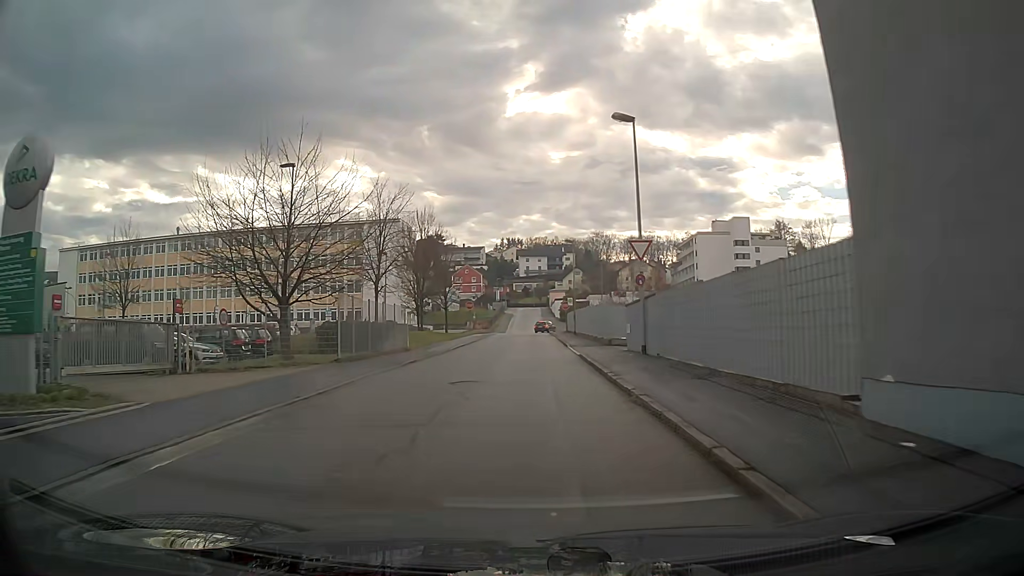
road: residential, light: Day
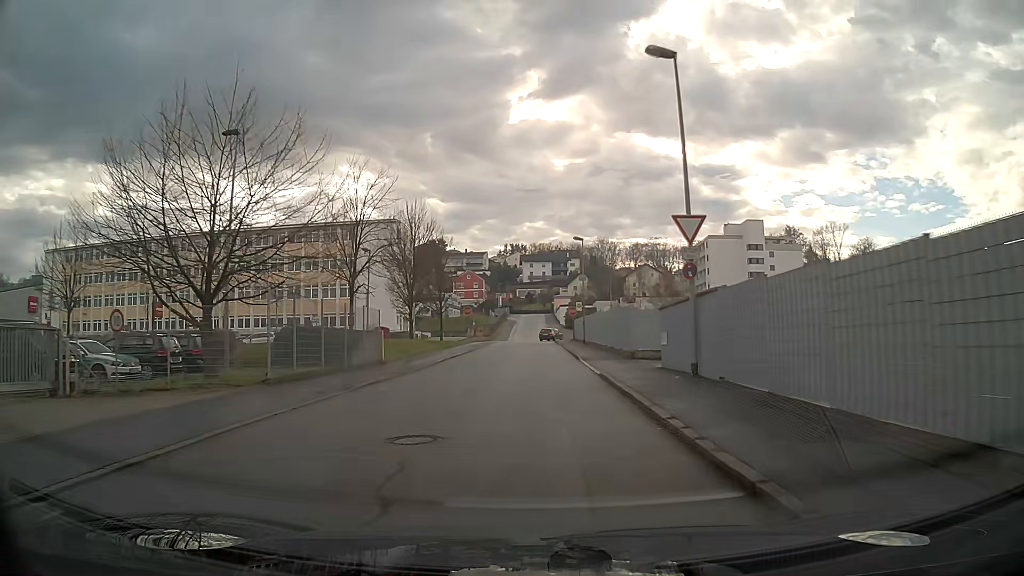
(0.0, +6.6) m; 0°
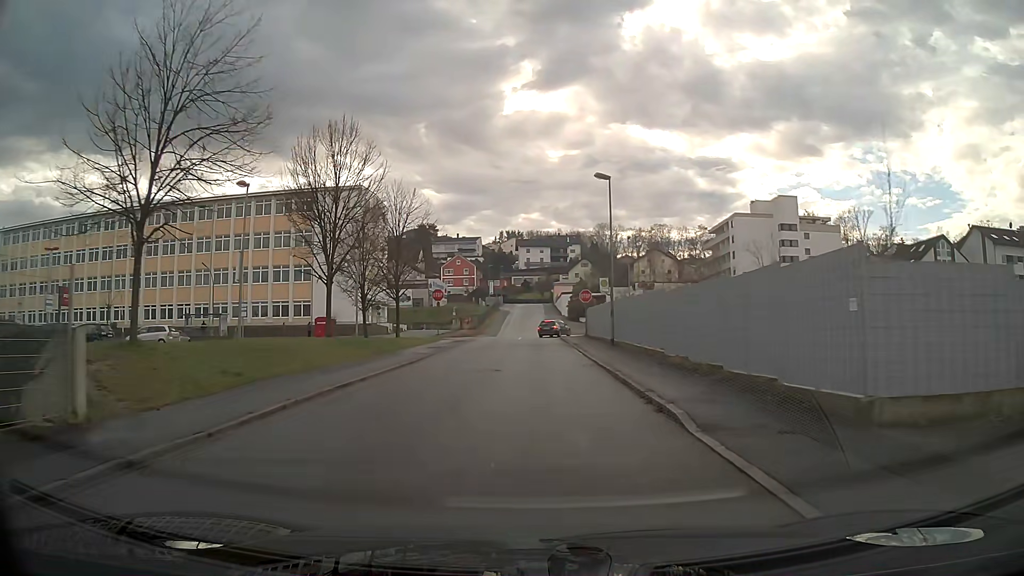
(0.0, +19.9) m; 0°
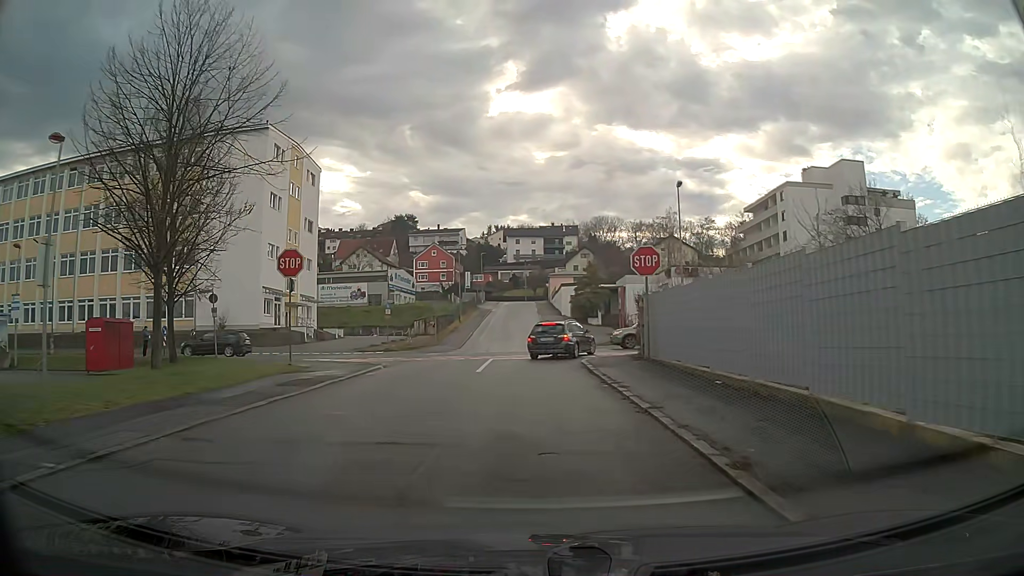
(+0.2, +28.9) m; +1°
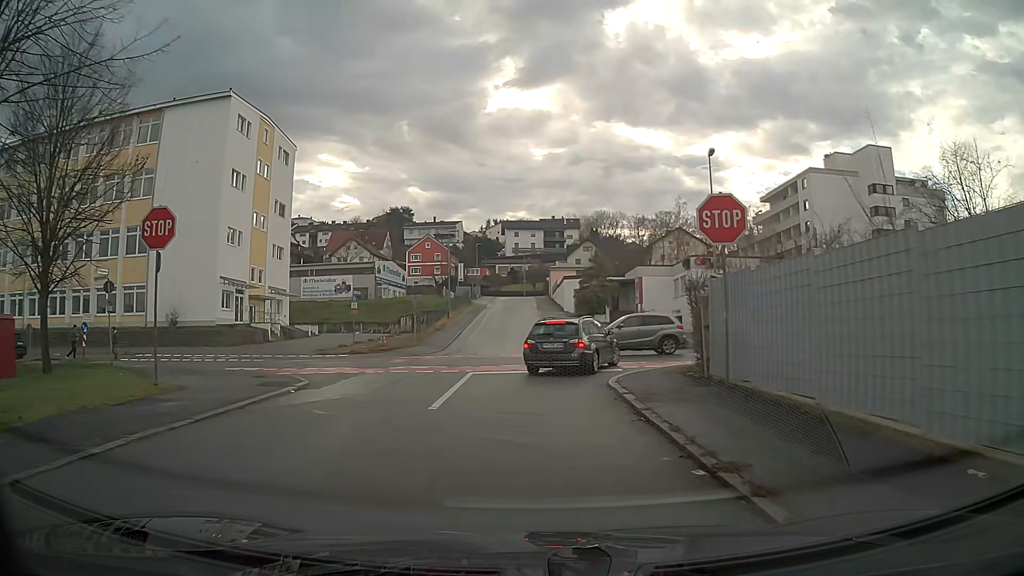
(0.0, +7.8) m; 0°
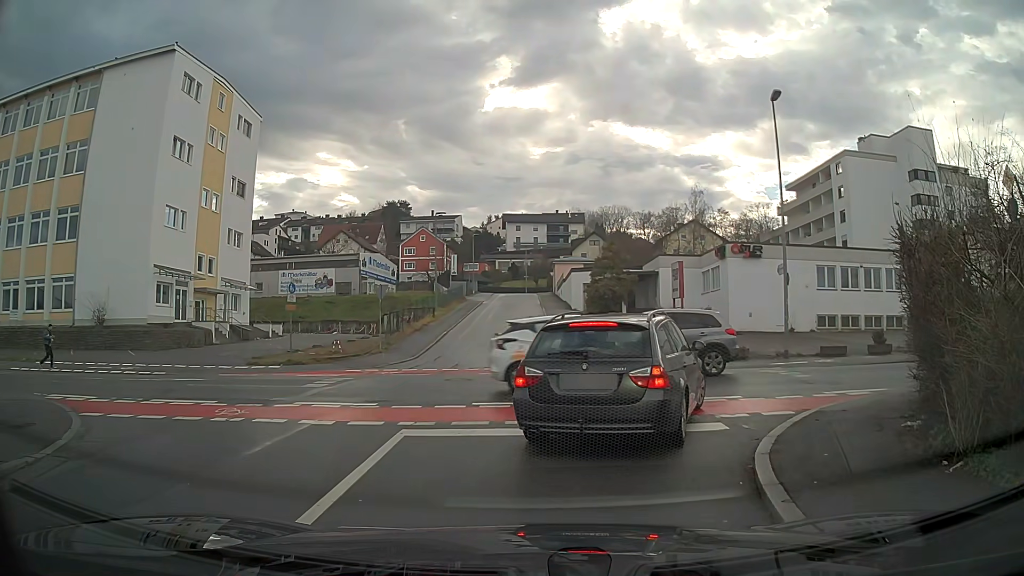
(0.0, +9.4) m; 0°
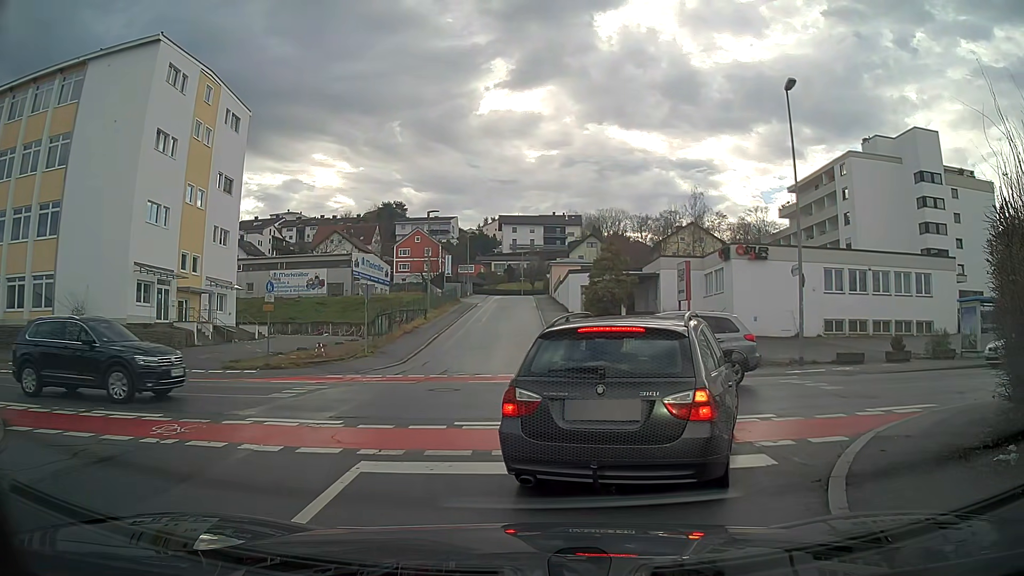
(0.0, +1.8) m; 0°
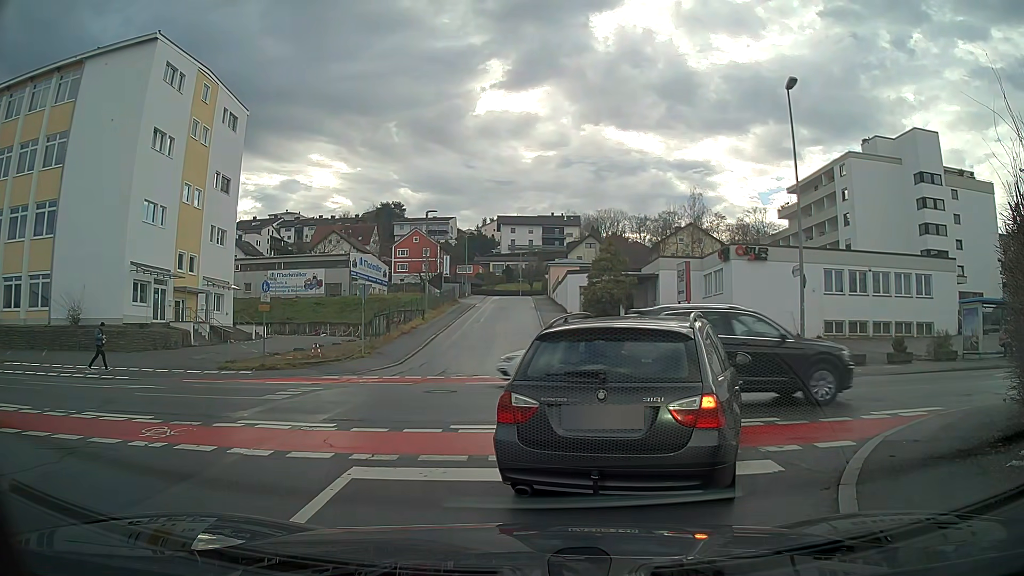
(0.0, +0.3) m; 0°
